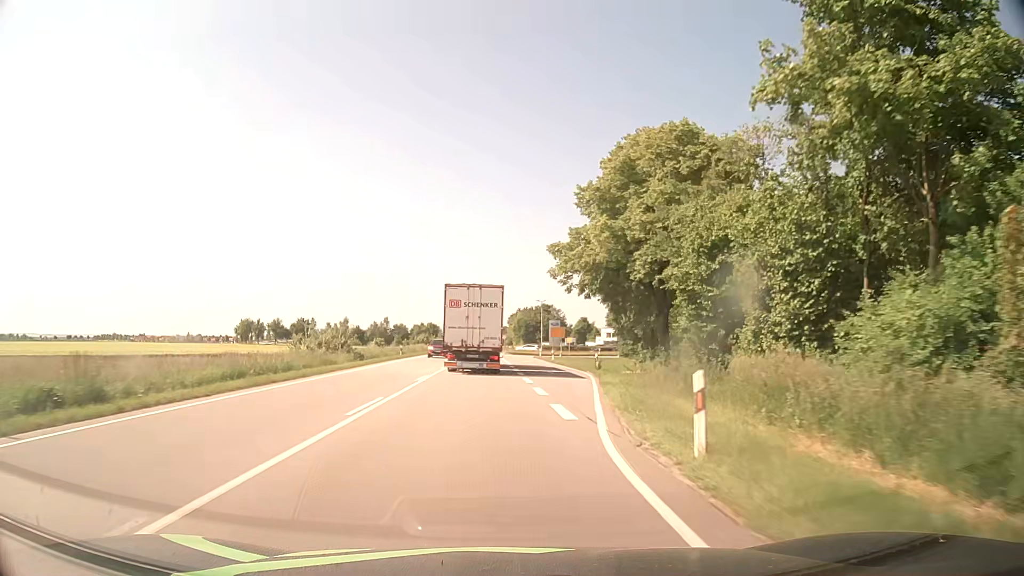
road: primary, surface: asphalt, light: Day
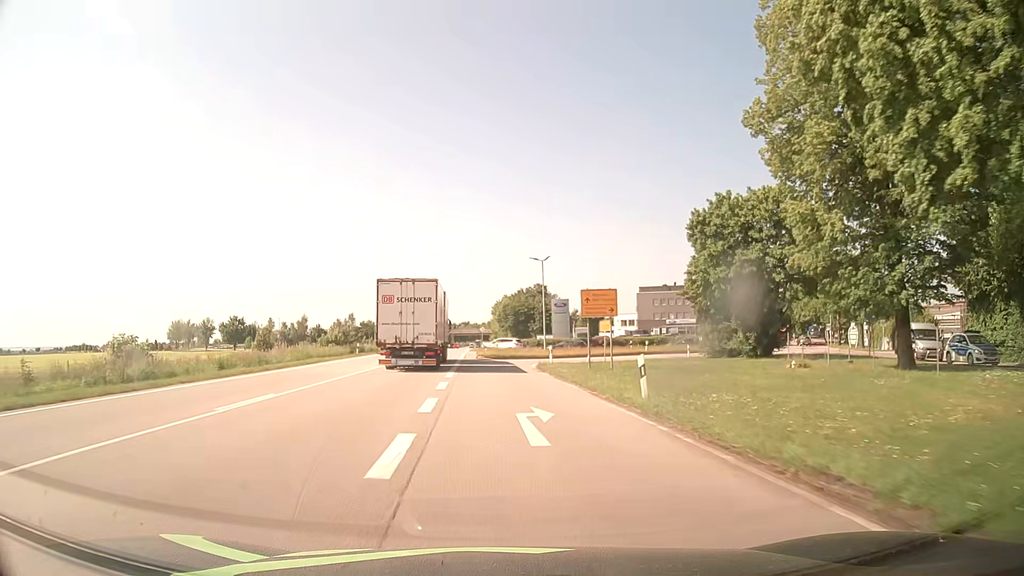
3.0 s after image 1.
(+2.0, +47.4) m; +2°
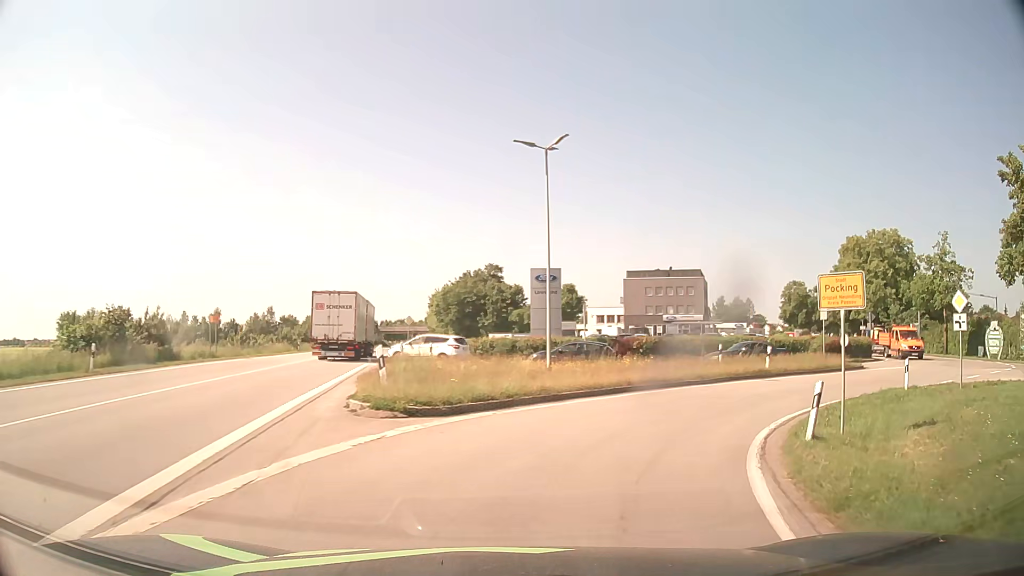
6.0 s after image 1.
(-0.6, +35.0) m; +5°
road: primary_link
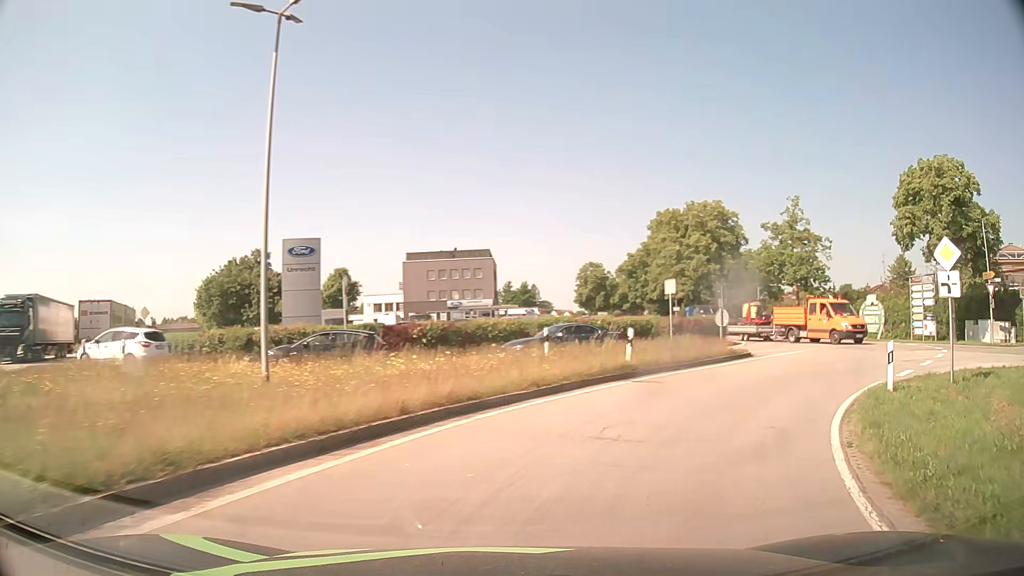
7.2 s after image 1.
(+1.3, +10.2) m; +18°
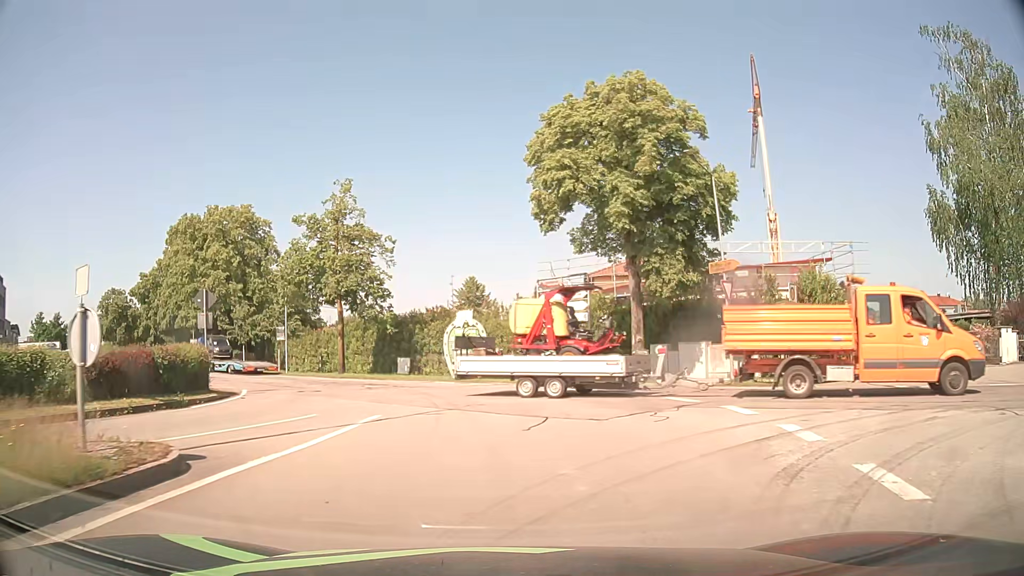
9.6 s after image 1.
(+6.0, +16.2) m; +39°
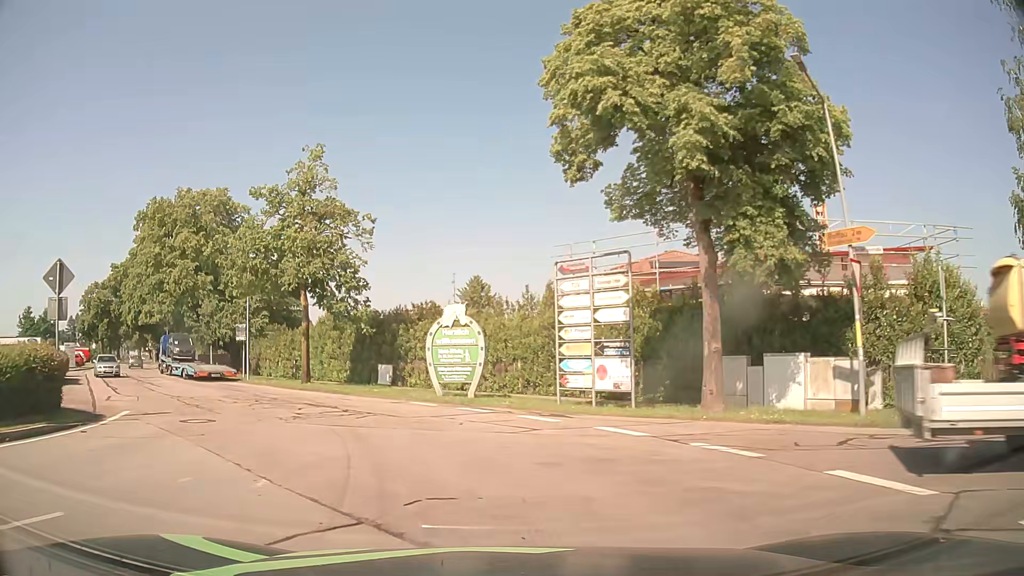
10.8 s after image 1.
(+0.1, +8.3) m; 0°
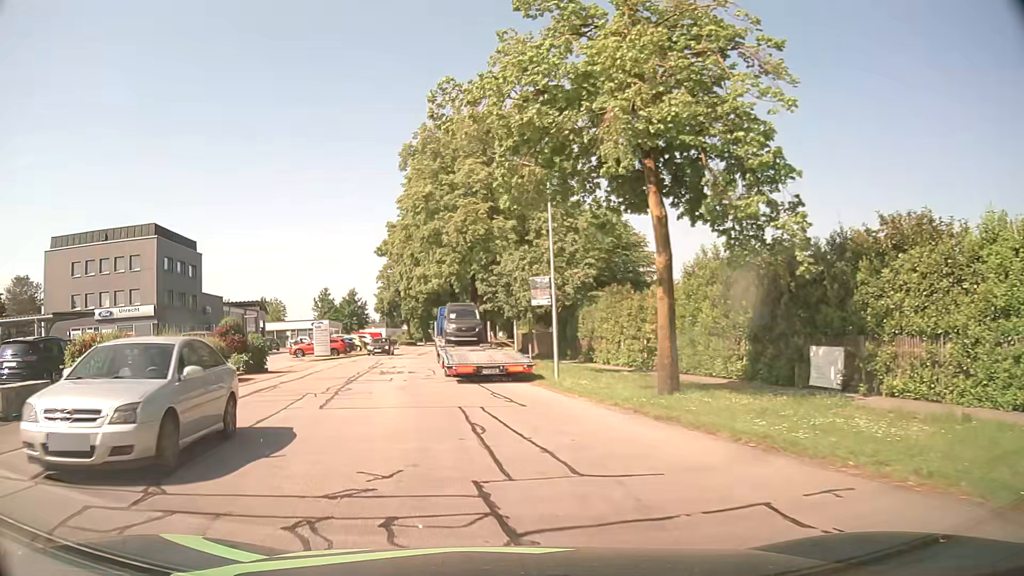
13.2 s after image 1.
(-4.3, +17.5) m; -29°
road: unclassified
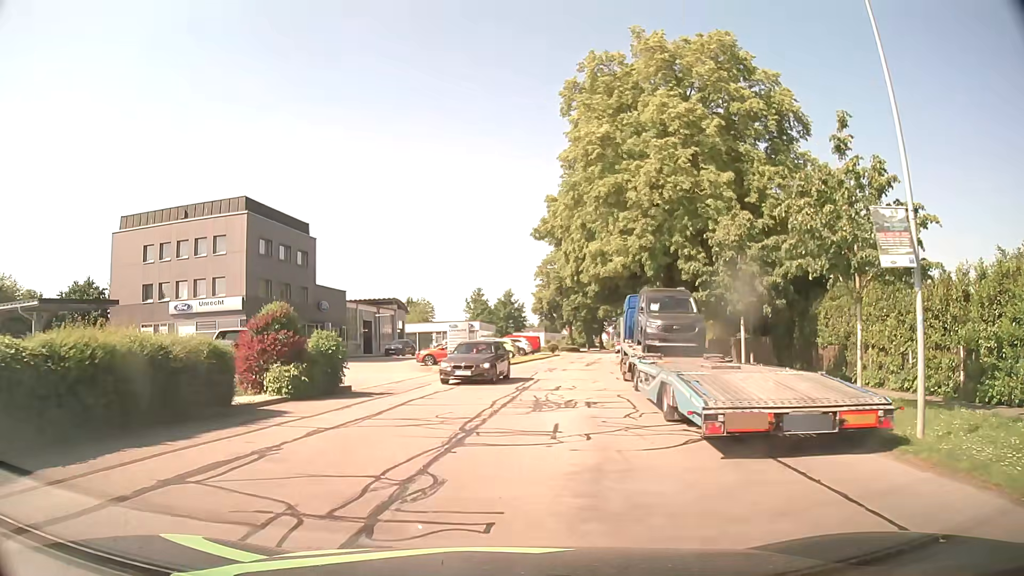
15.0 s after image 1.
(-2.0, +12.2) m; -15°
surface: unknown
(0, +10) (+1, +20) (+2, +30) (+4, +40) (+6, +50) (+8, +59) (+10, +69) (+13, +79) (+15, +88) (+18, +98) m
